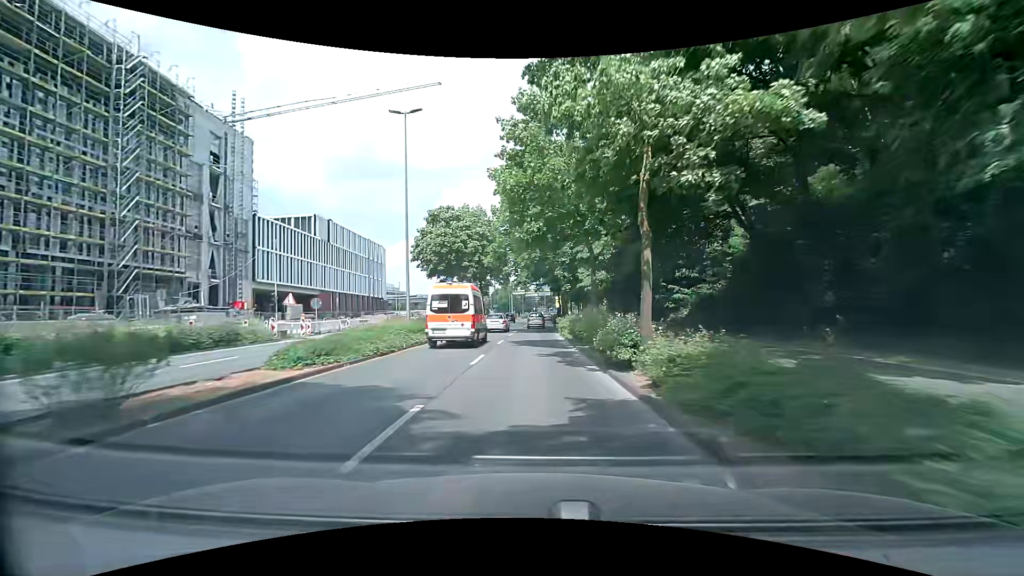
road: primary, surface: asphalt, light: Day
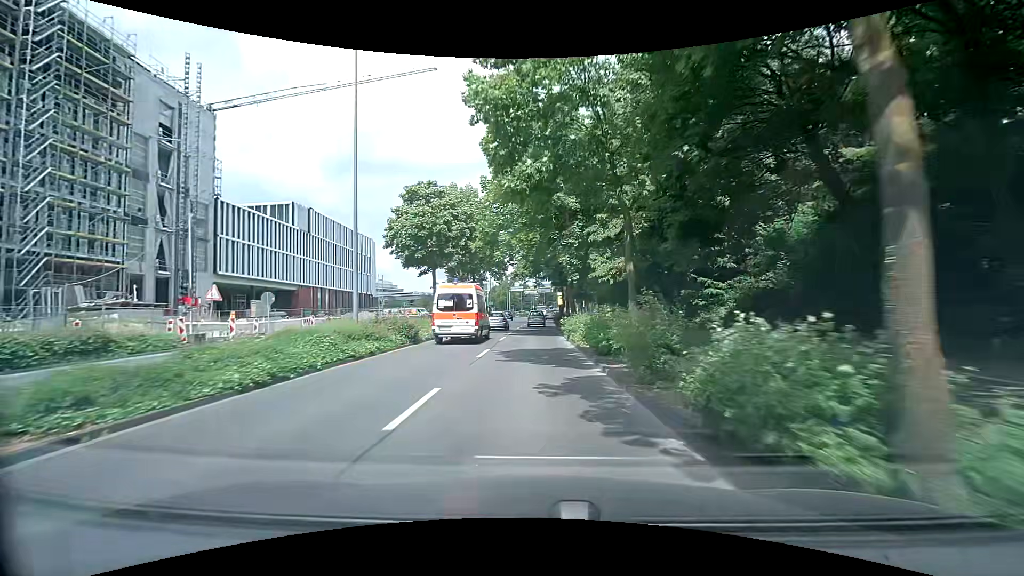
(-0.1, +7.6) m; 0°
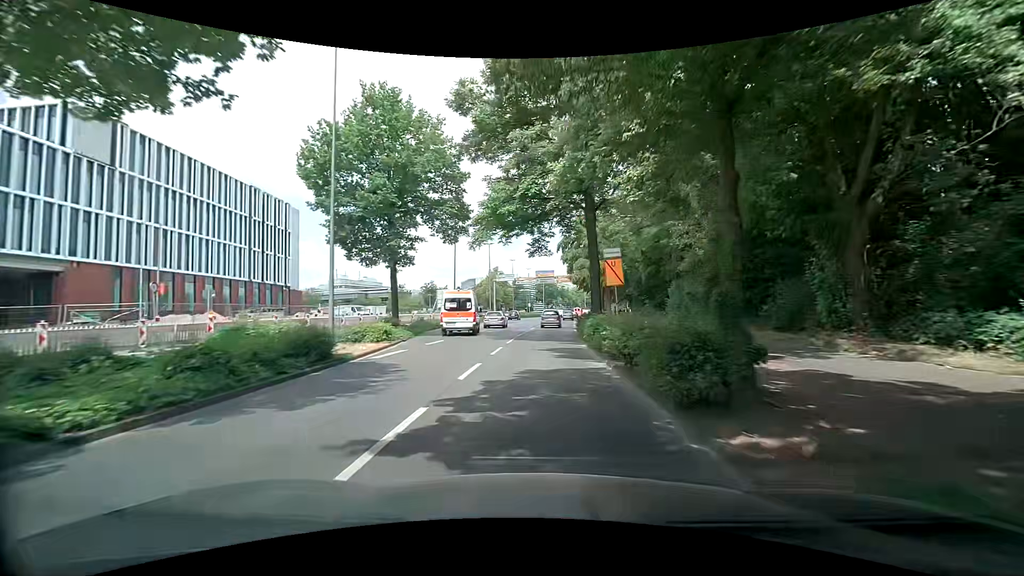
(-0.3, +38.0) m; 0°
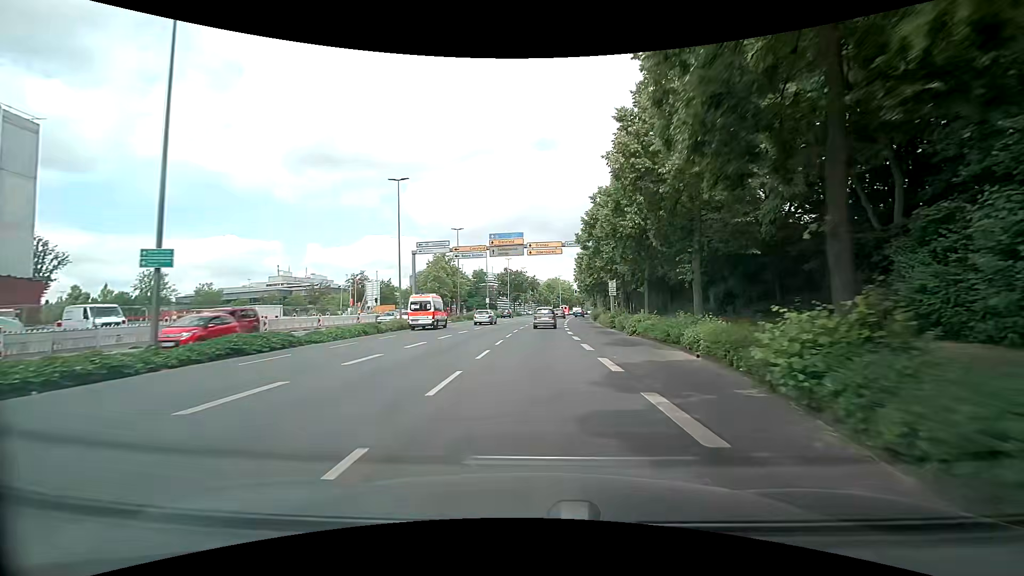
(+1.1, +37.7) m; +4°
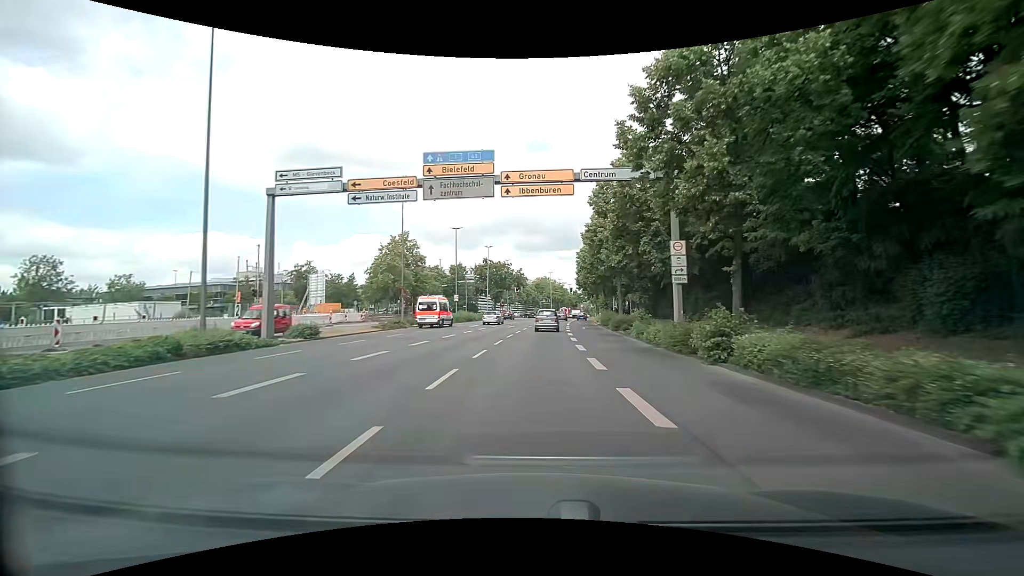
(0.0, +22.7) m; +1°
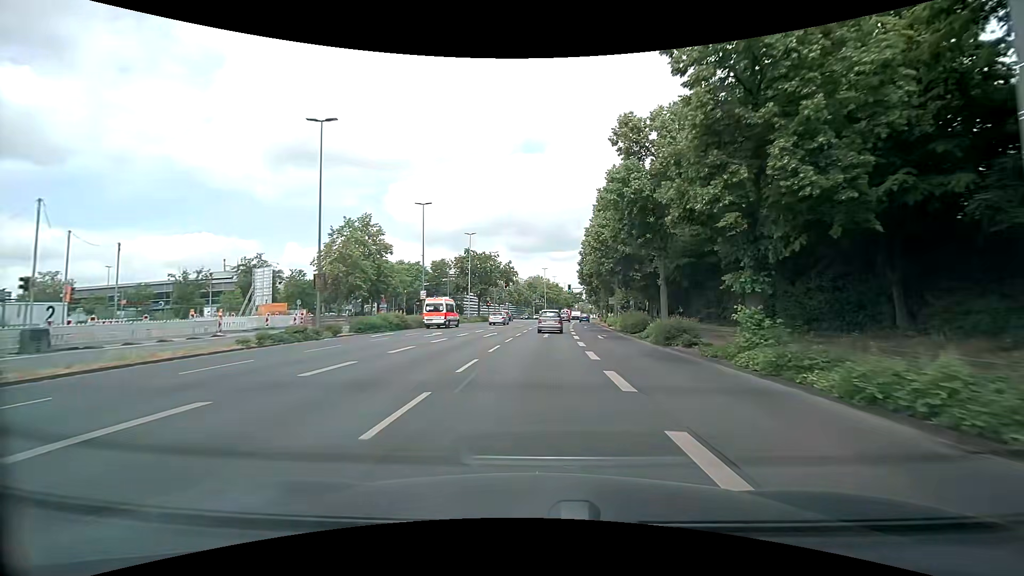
(0.0, +15.2) m; 0°
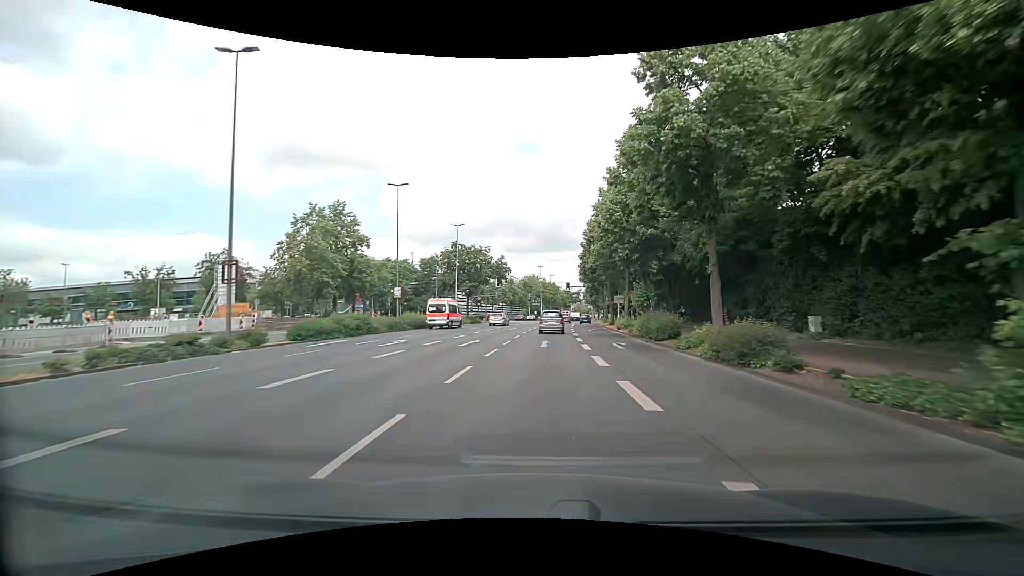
(0.0, +7.6) m; +1°
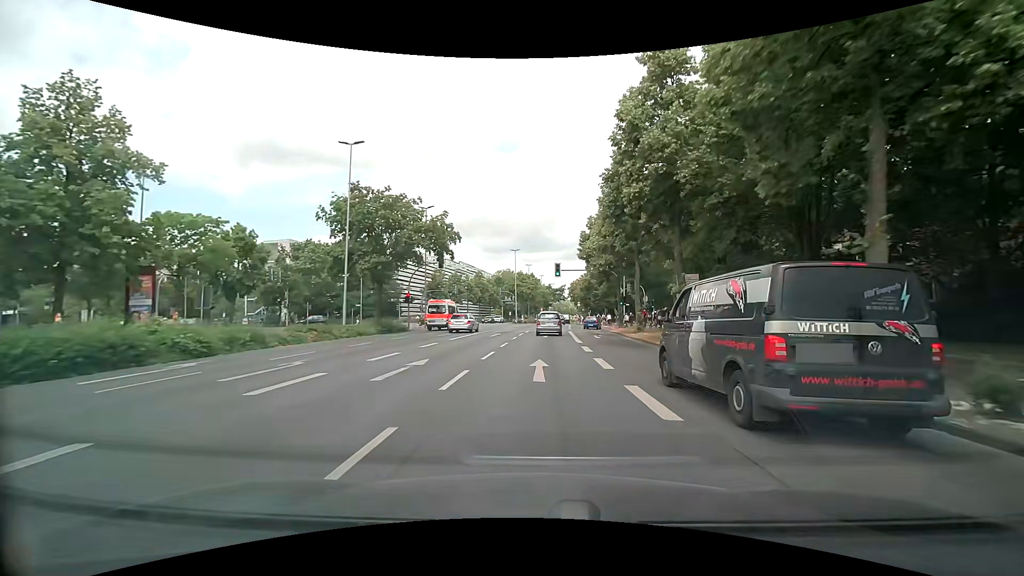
(+0.6, +30.4) m; +3°
(0, +10) (0, +20) (0, +30) (+1, +40) (+1, +50) (+2, +60) (+3, +70) (+3, +80) (+4, +90) (+5, +100) m
